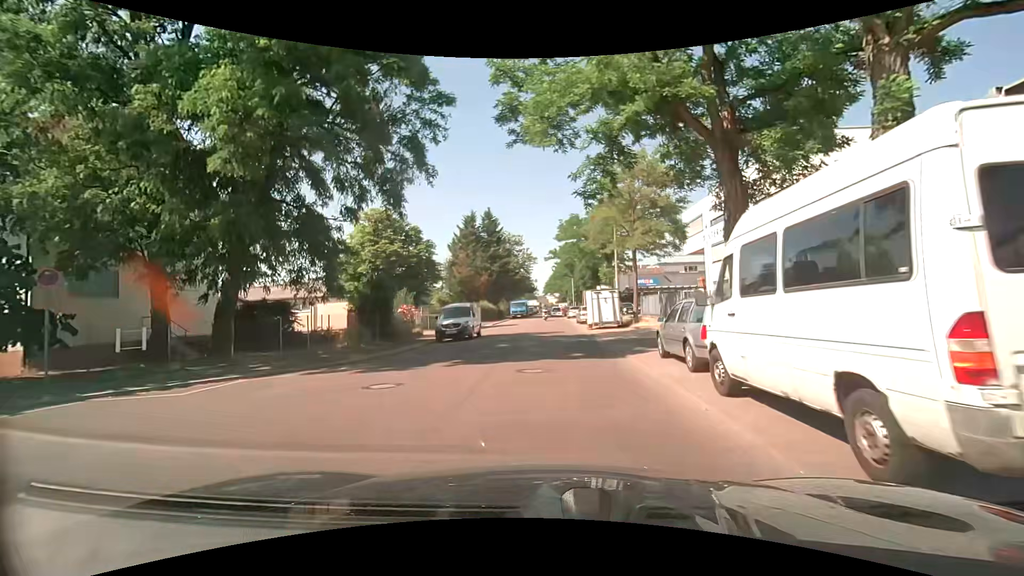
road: unclassified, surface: asphalt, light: Day
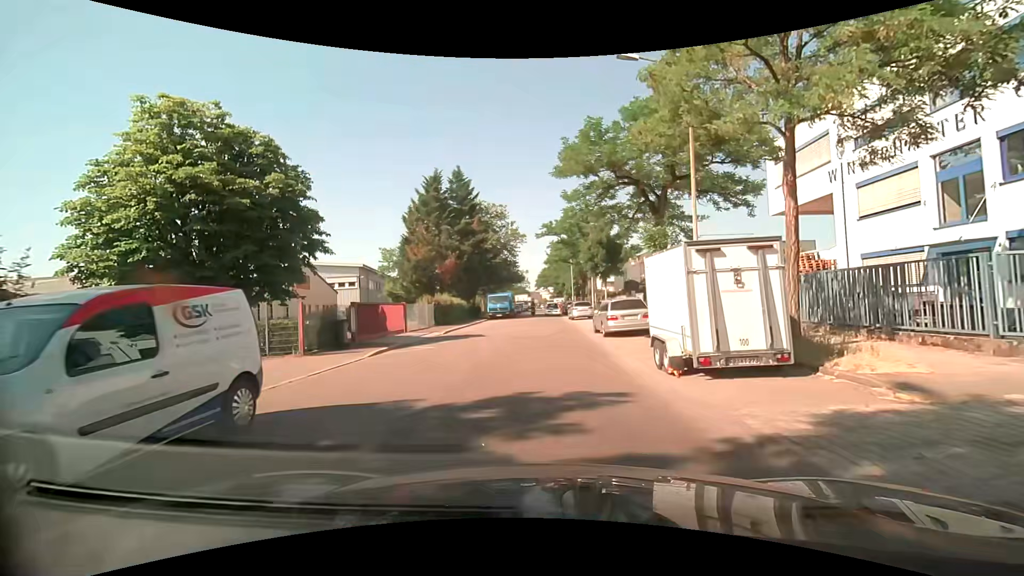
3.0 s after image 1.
(+0.1, +20.1) m; +1°
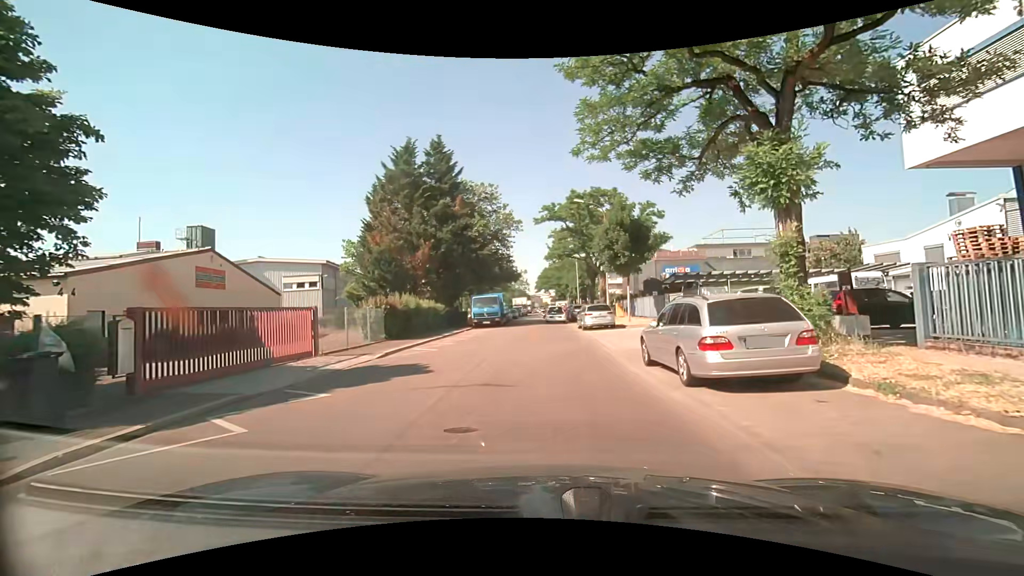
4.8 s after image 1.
(-0.1, +10.9) m; 0°
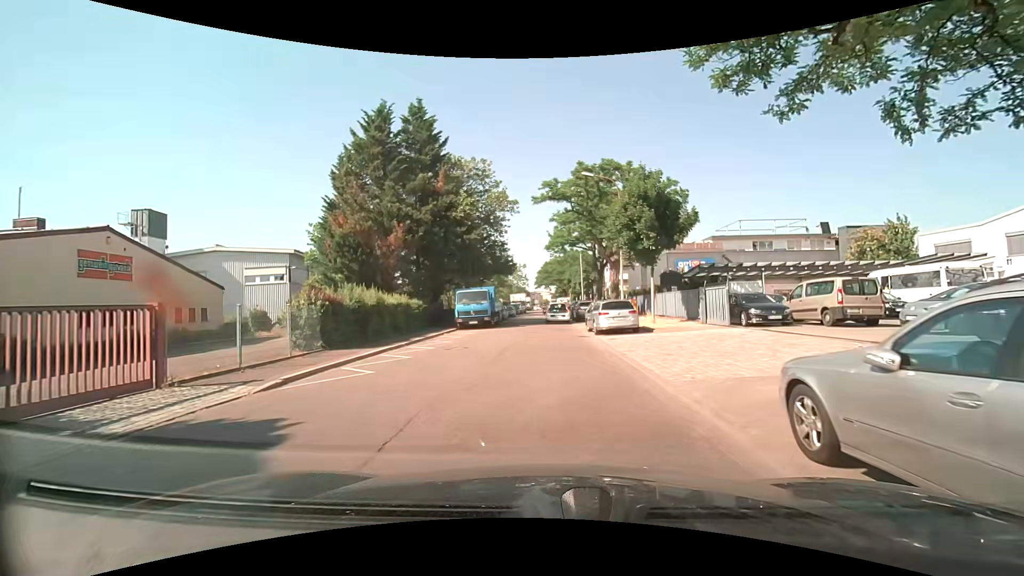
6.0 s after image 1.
(0.0, +6.8) m; 0°
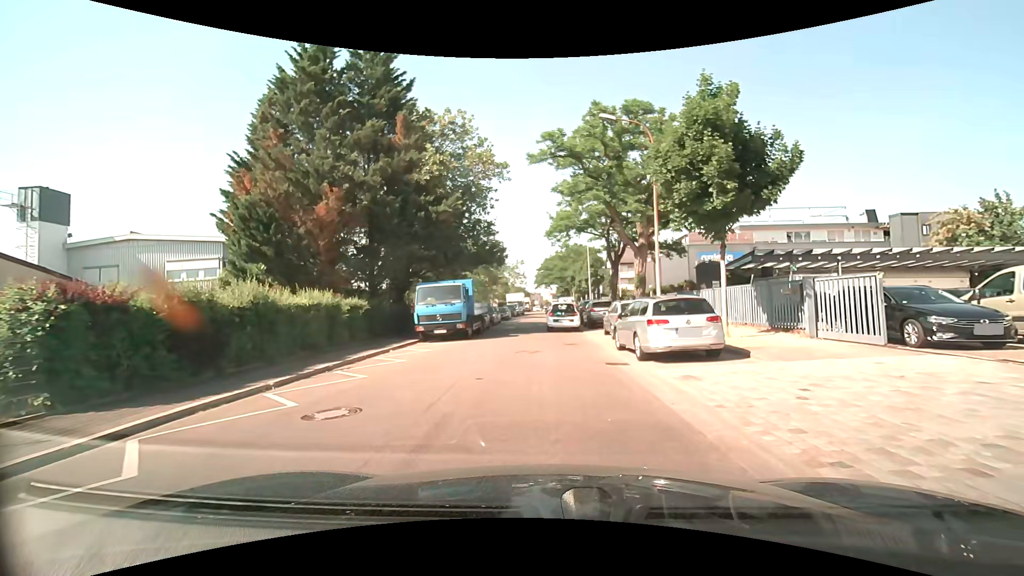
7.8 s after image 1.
(0.0, +9.6) m; 0°
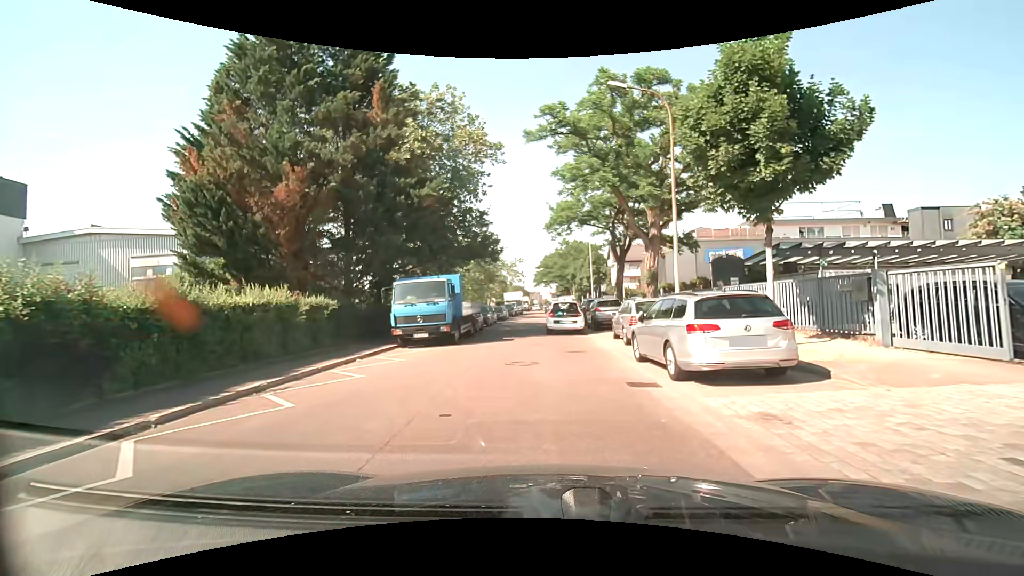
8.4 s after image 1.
(0.0, +3.0) m; +1°
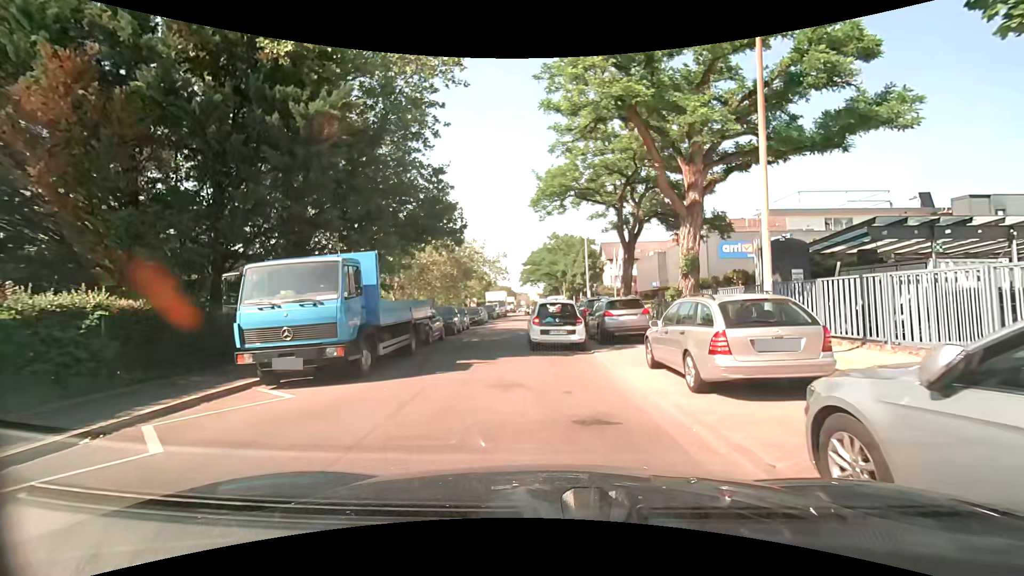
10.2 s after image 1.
(+0.1, +8.1) m; +2°
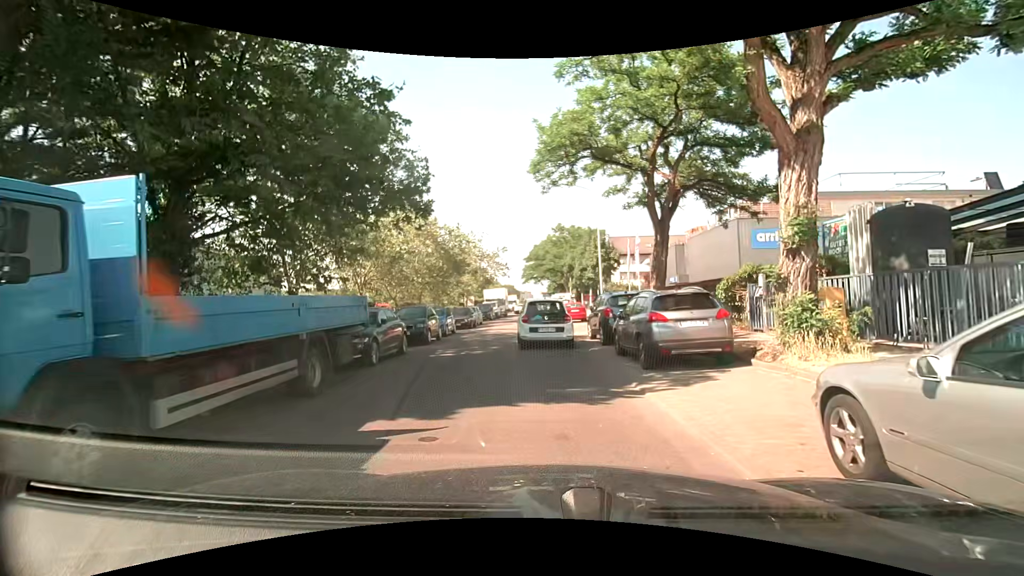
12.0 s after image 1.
(-0.1, +6.4) m; -1°
